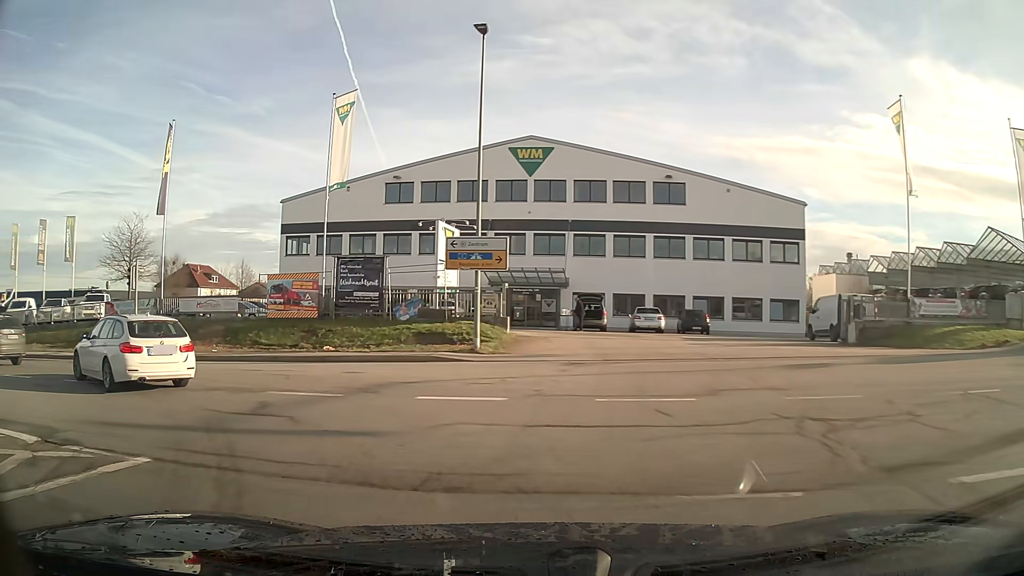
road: secondary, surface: asphalt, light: Day
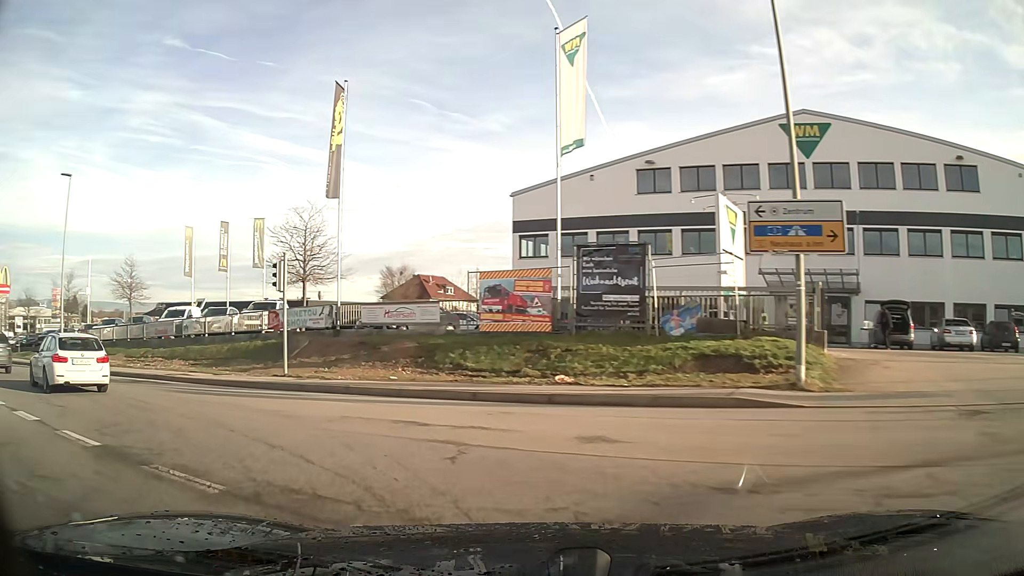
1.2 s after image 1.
(-1.6, +7.8) m; -23°
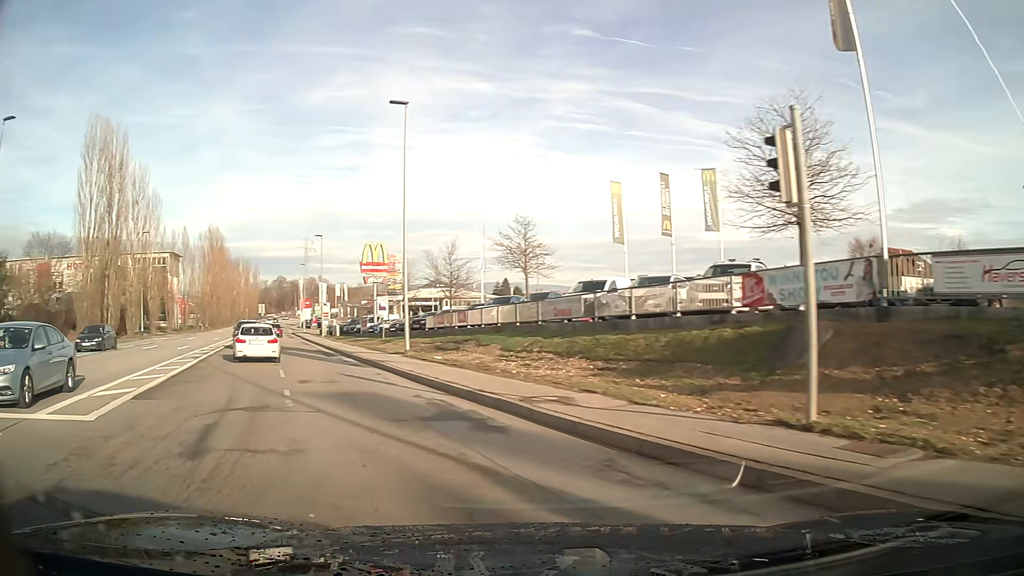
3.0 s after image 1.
(-4.1, +11.6) m; -38°
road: tertiary
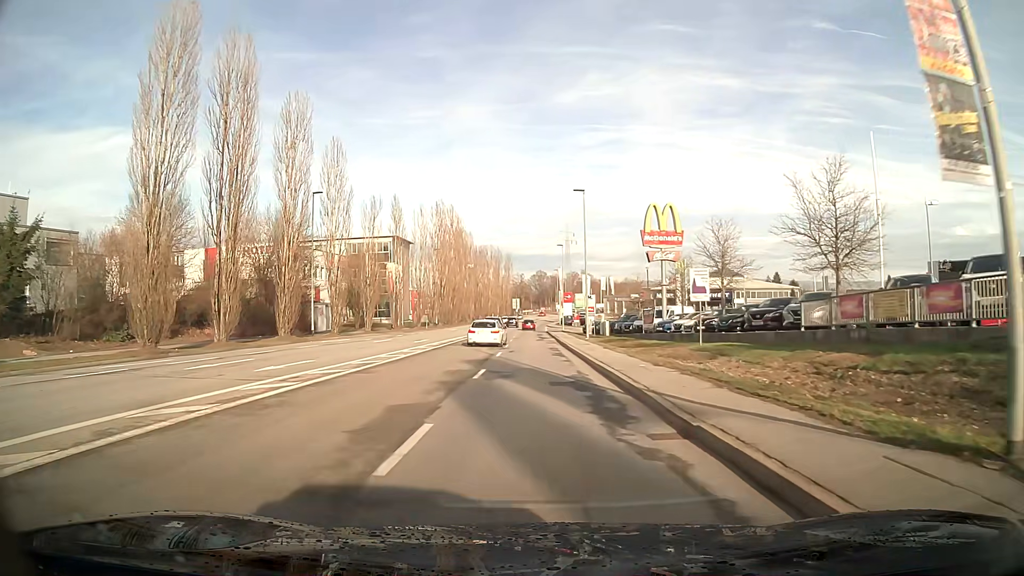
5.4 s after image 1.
(-5.1, +21.9) m; -18°
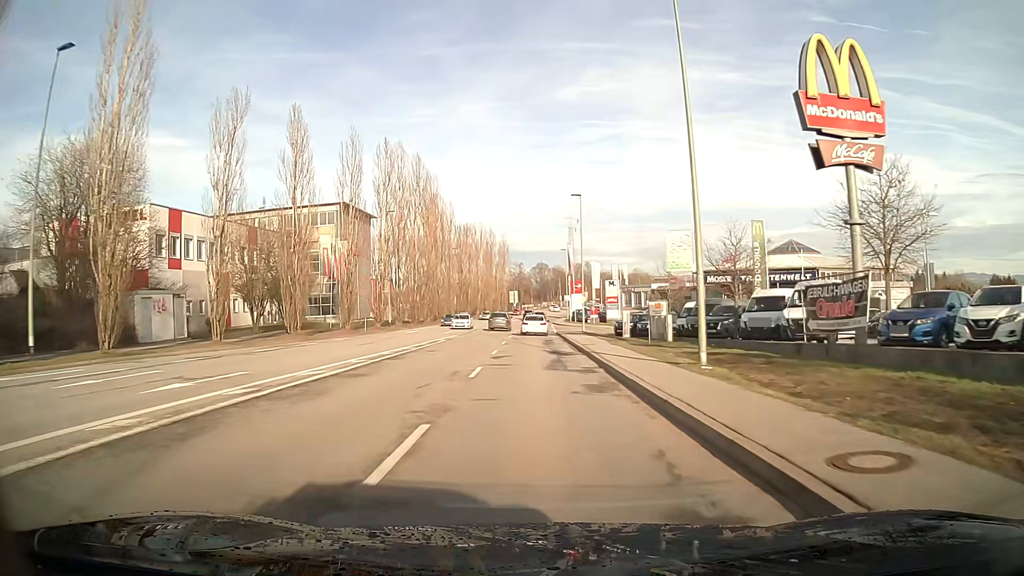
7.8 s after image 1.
(-0.1, +30.7) m; 0°
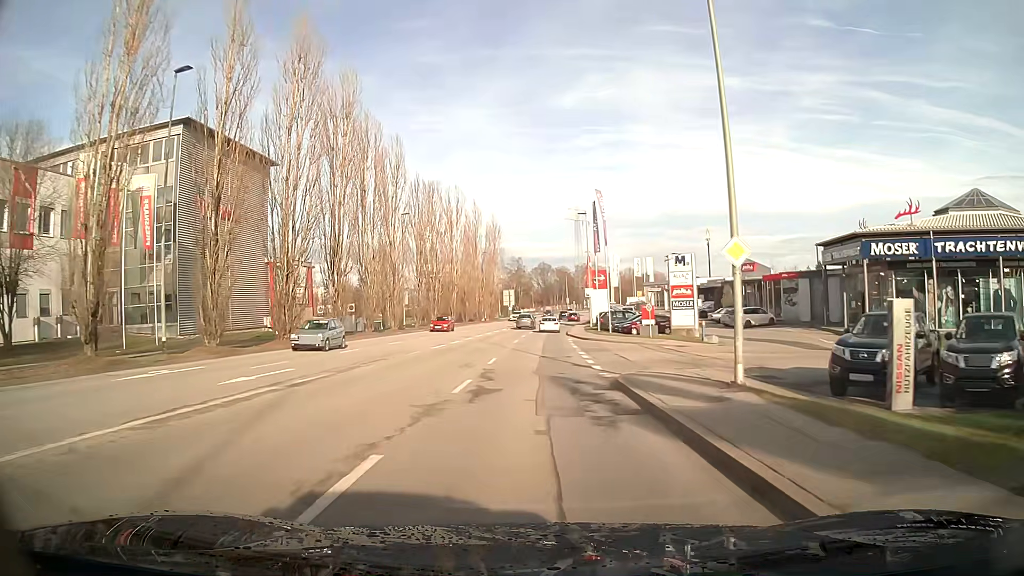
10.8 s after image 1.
(0.0, +38.2) m; 0°
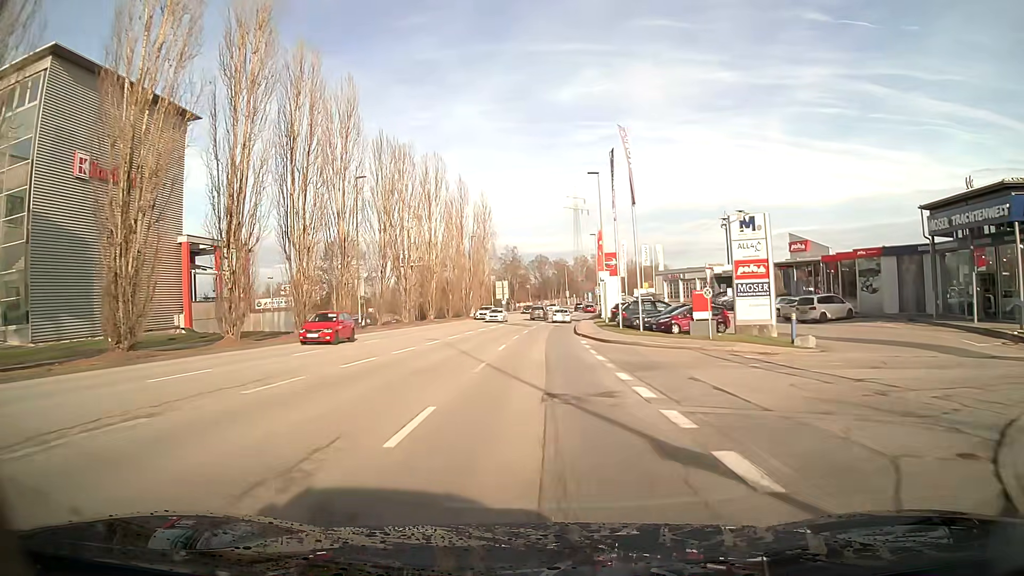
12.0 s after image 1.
(0.0, +14.8) m; 0°
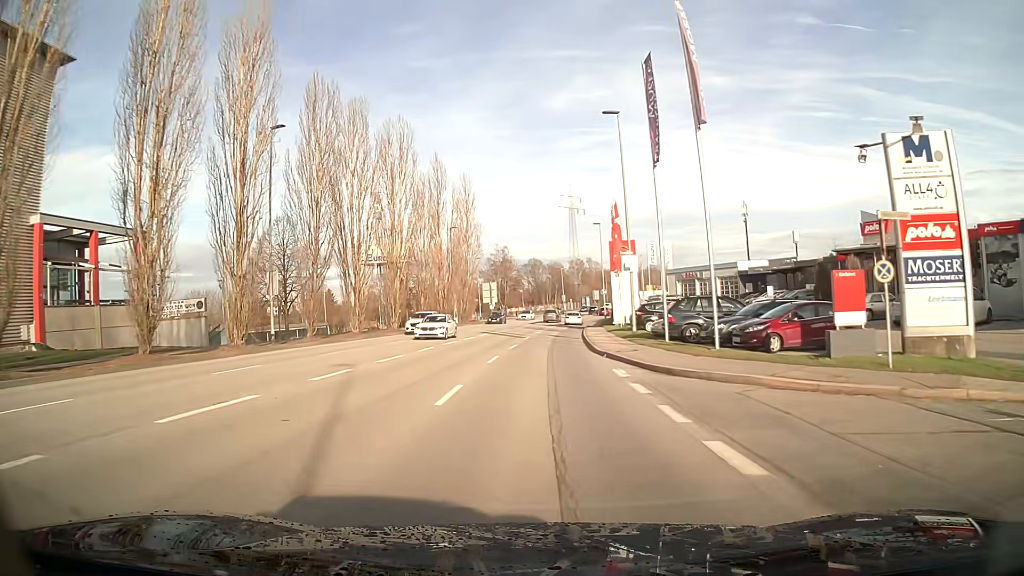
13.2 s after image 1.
(+0.1, +14.8) m; +1°
(0, +10) (0, +20) (+1, +30) (+1, +40) (+2, +50) (+3, +60) (+4, +70) (+5, +80) (+7, +90) (+8, +99) m
